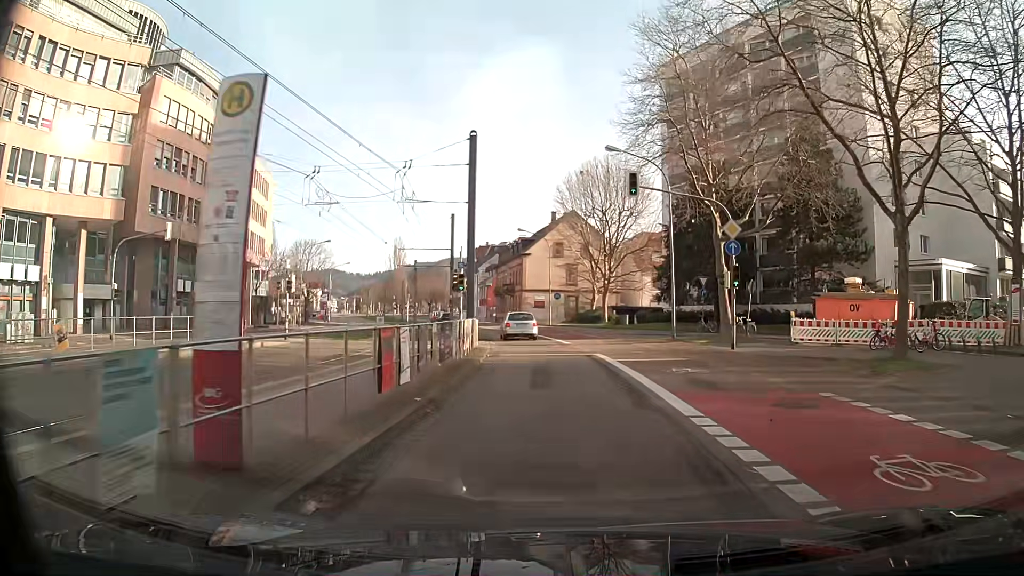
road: secondary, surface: asphalt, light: Day
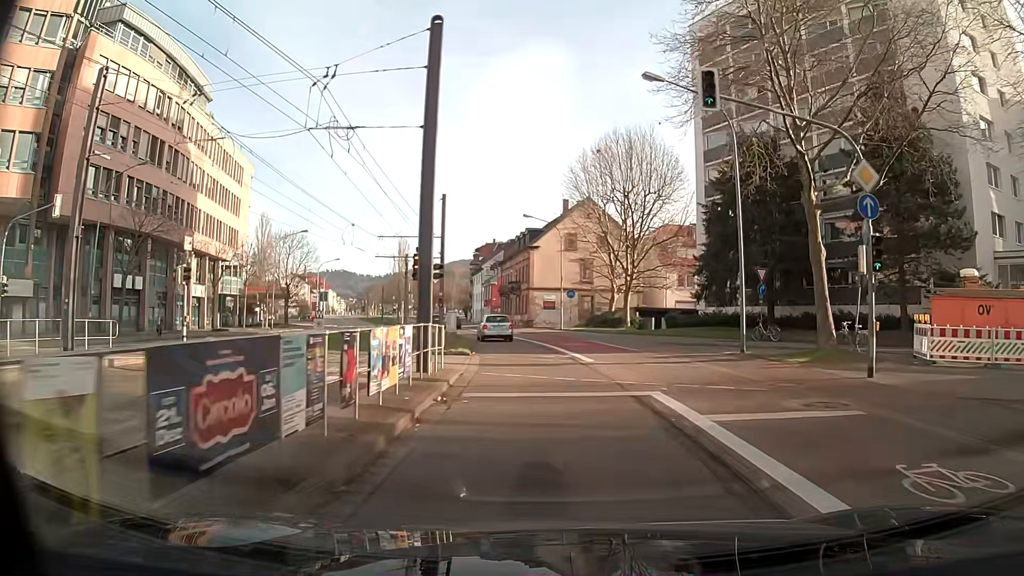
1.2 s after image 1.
(-0.1, +10.9) m; -1°
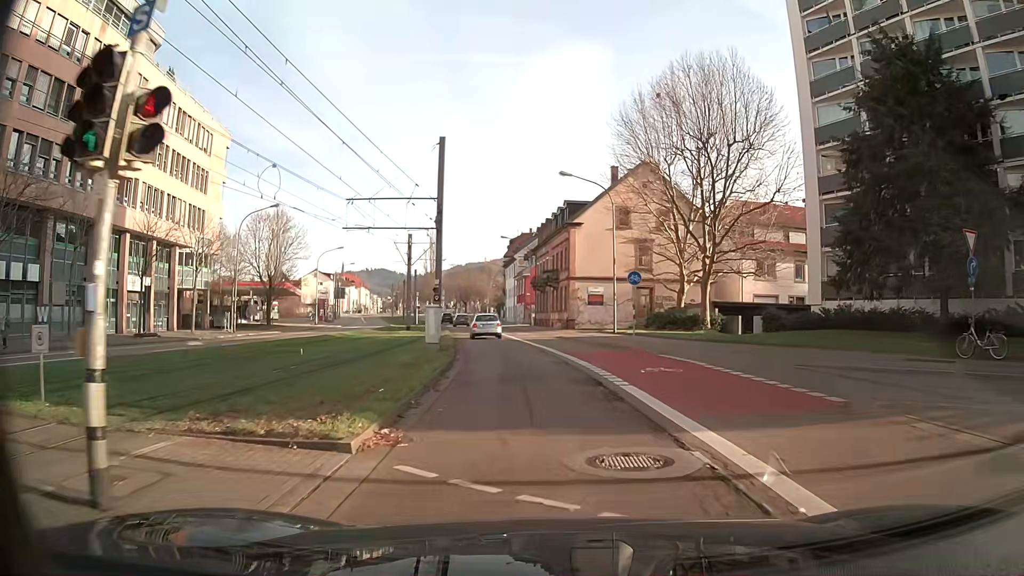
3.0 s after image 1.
(-0.5, +16.3) m; -4°
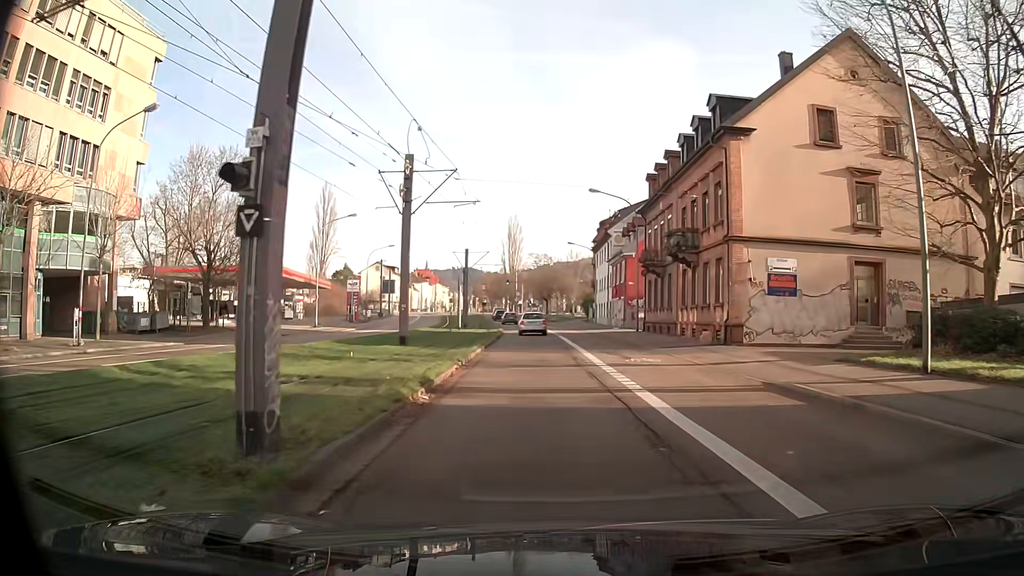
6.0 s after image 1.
(-2.0, +27.6) m; -7°
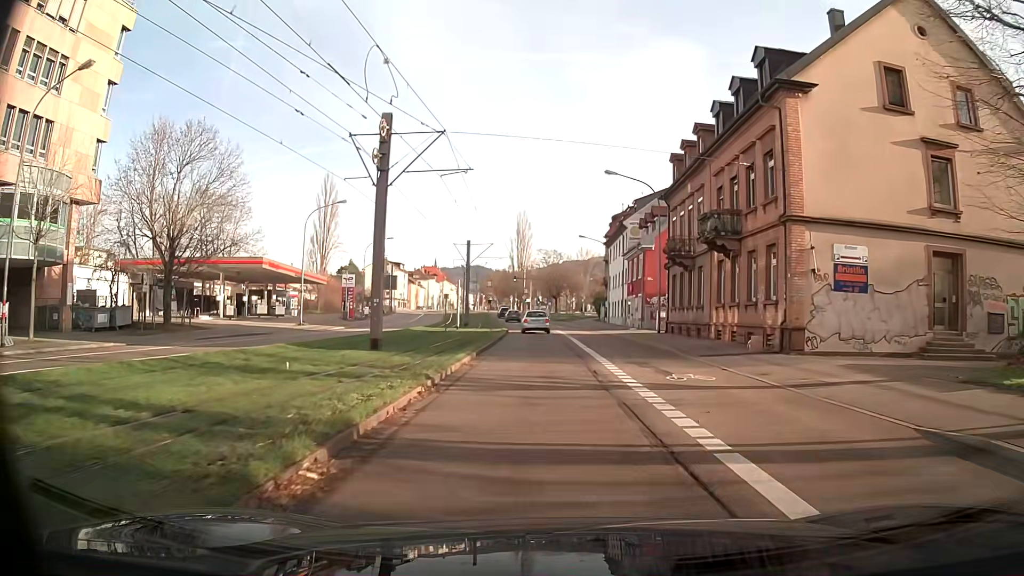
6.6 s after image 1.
(0.0, +5.6) m; 0°
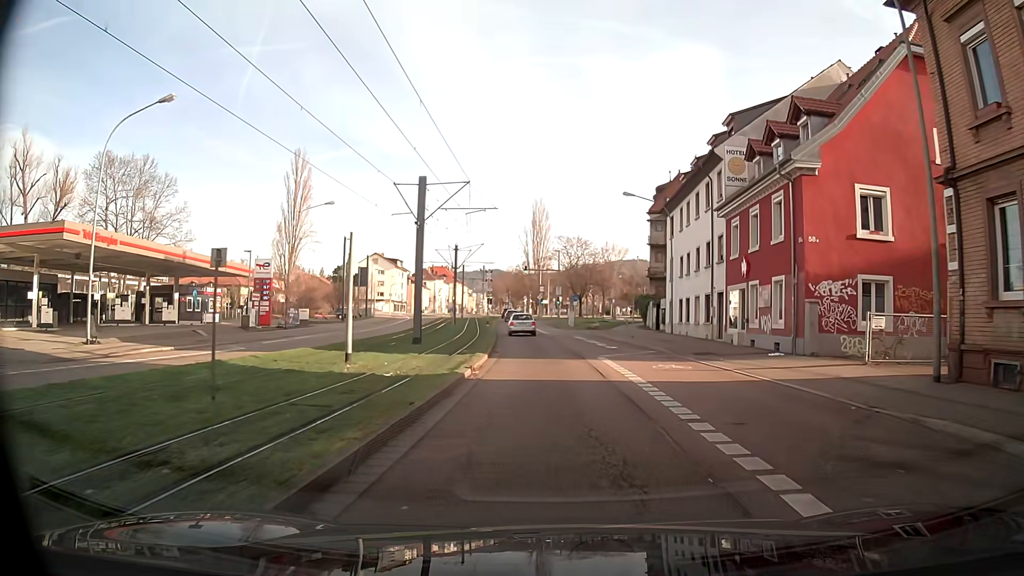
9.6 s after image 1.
(-0.5, +28.6) m; -1°
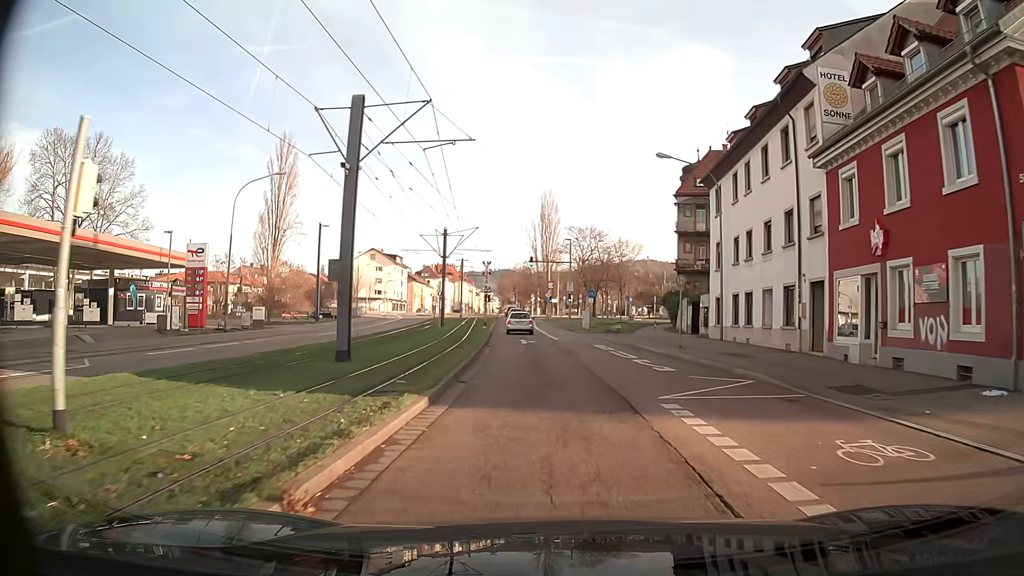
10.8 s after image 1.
(-0.1, +11.6) m; -1°
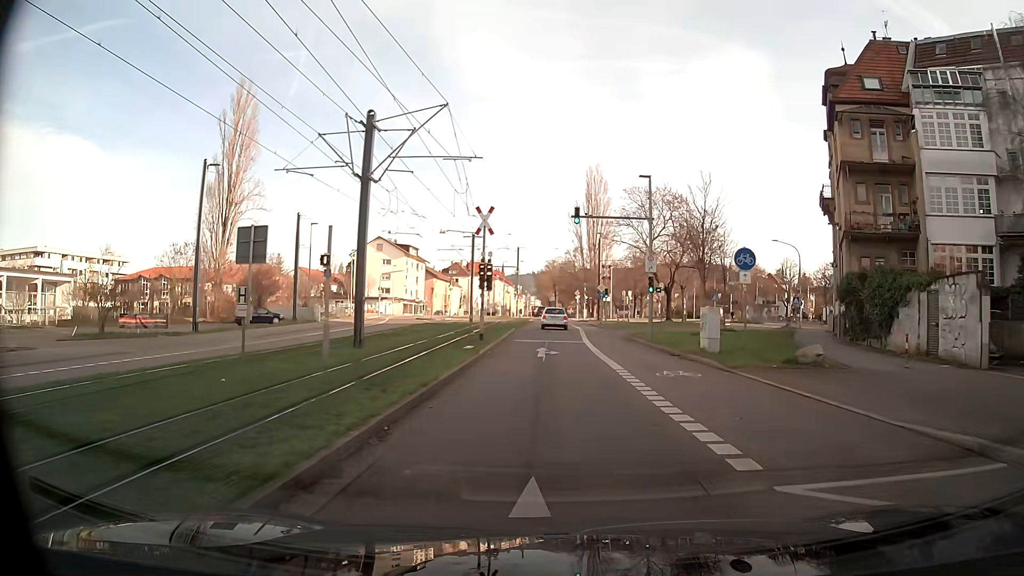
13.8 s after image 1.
(-1.0, +30.7) m; -3°
(0, +10) (0, +20) (0, +30) (0, +40) (0, +50) (0, +60) (0, +70) (0, +80) (-1, +90) (-2, +100) m
